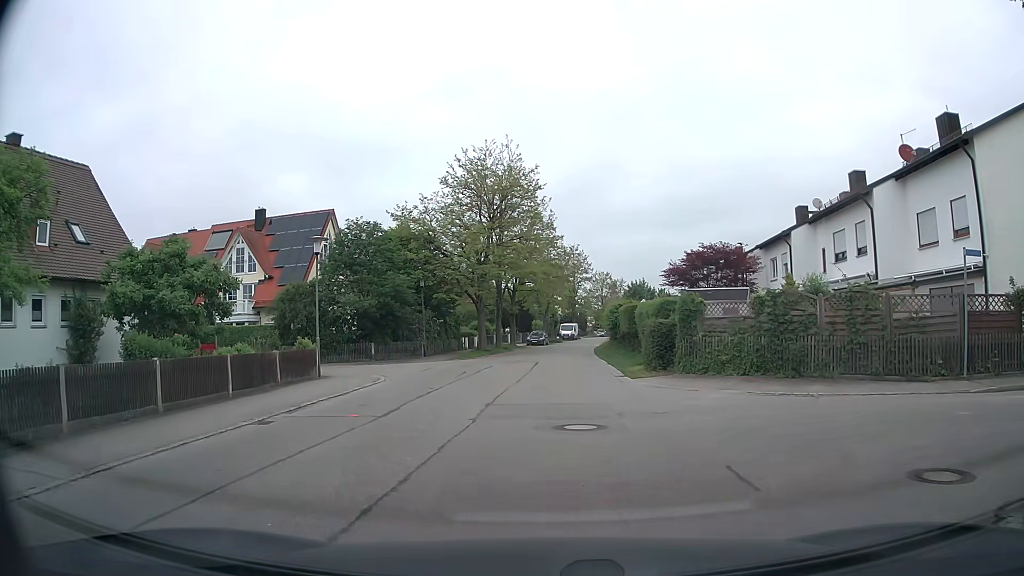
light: Day
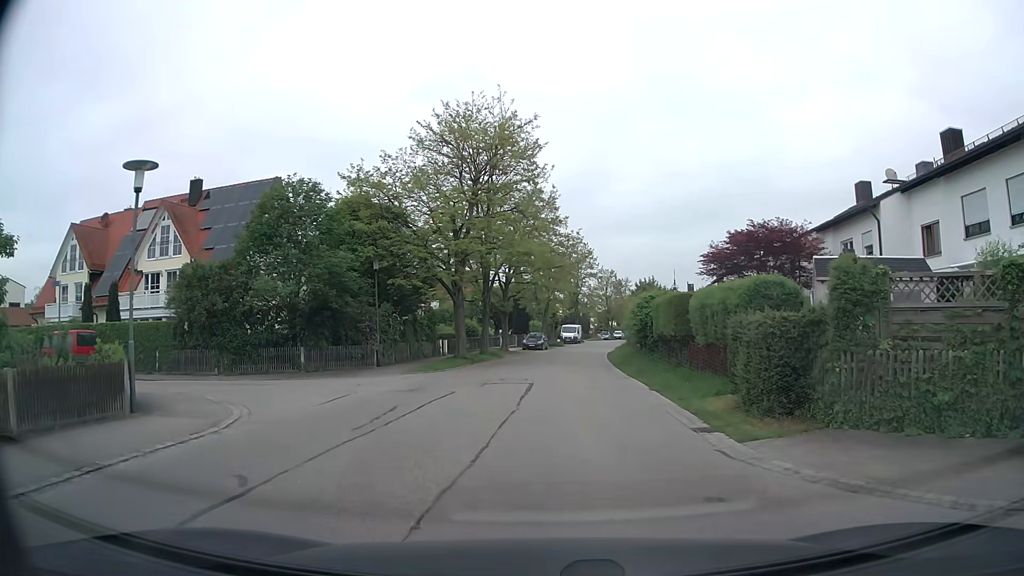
(0.0, +10.8) m; -1°
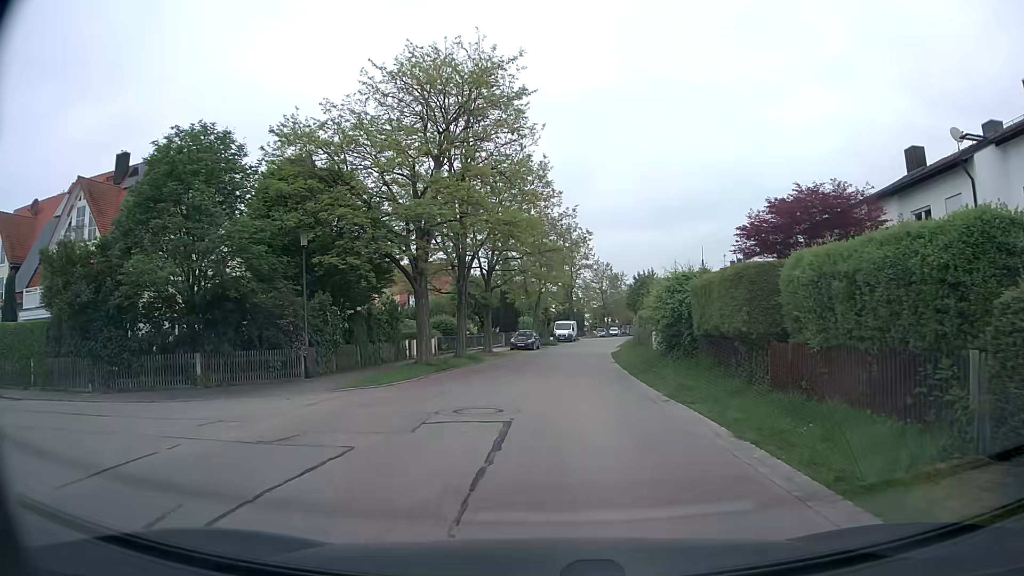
(+0.2, +7.8) m; +1°
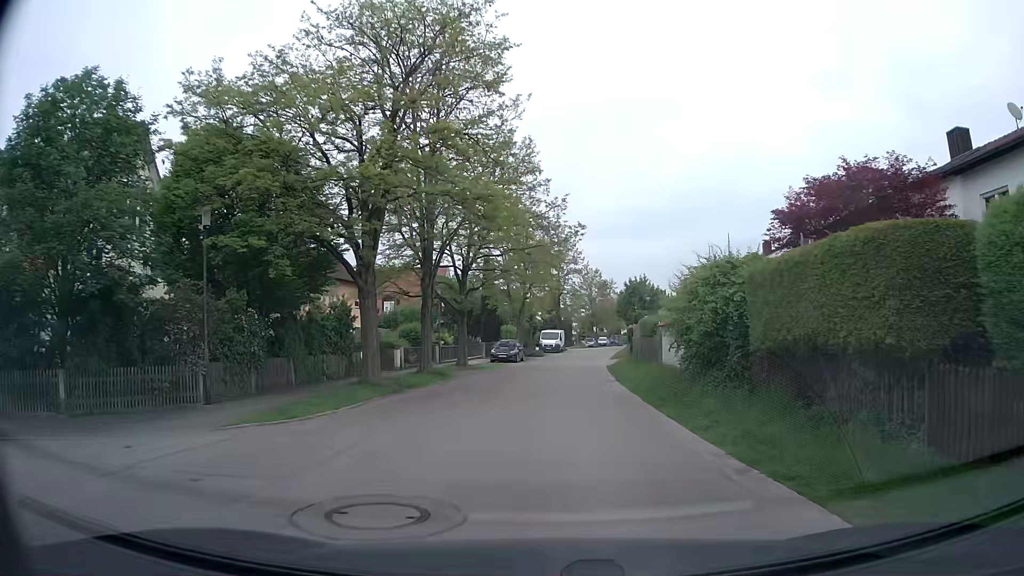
(+0.1, +5.7) m; +2°
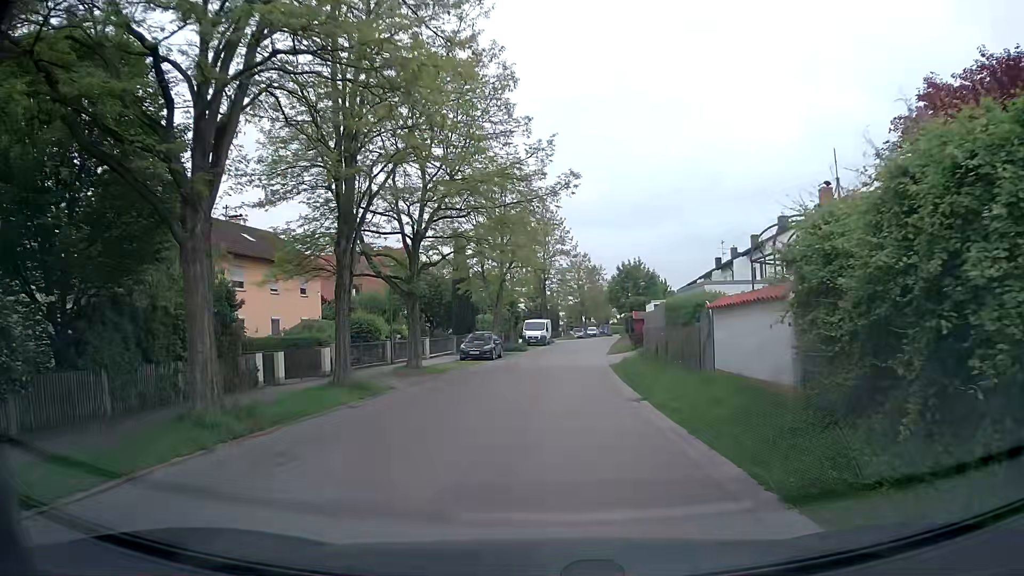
(+0.1, +8.9) m; +1°
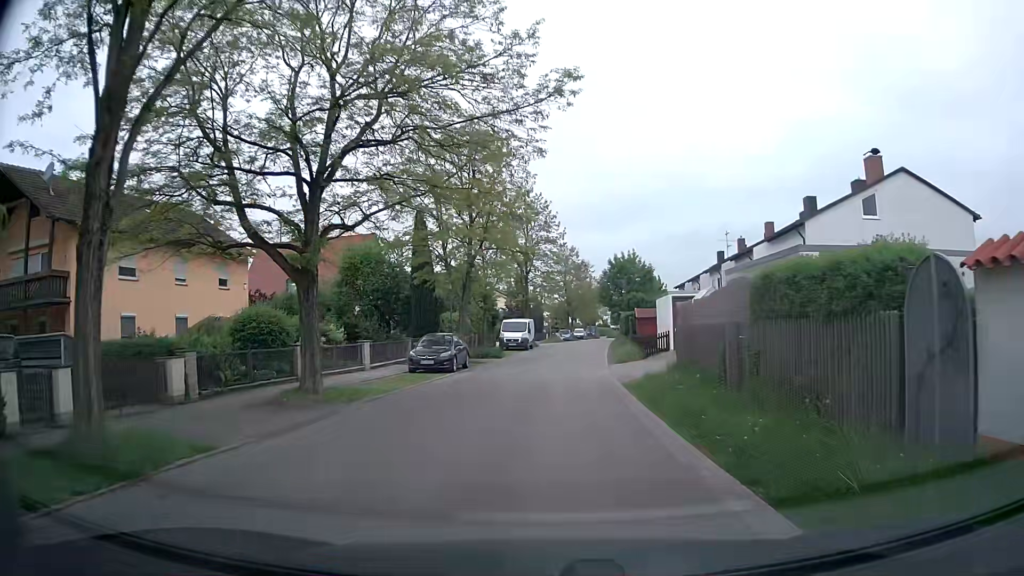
(+0.1, +9.6) m; +1°
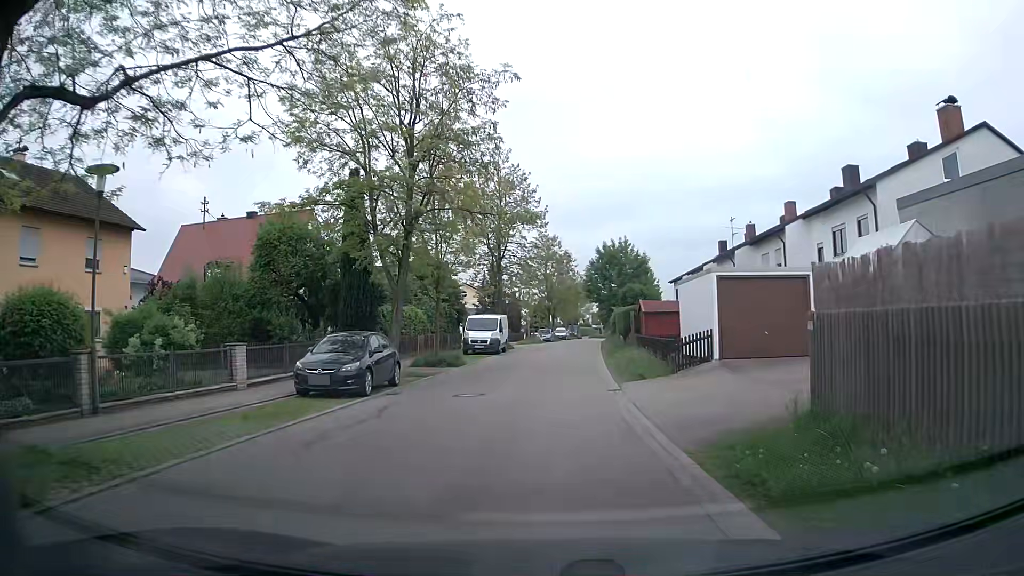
(+0.2, +10.2) m; +2°
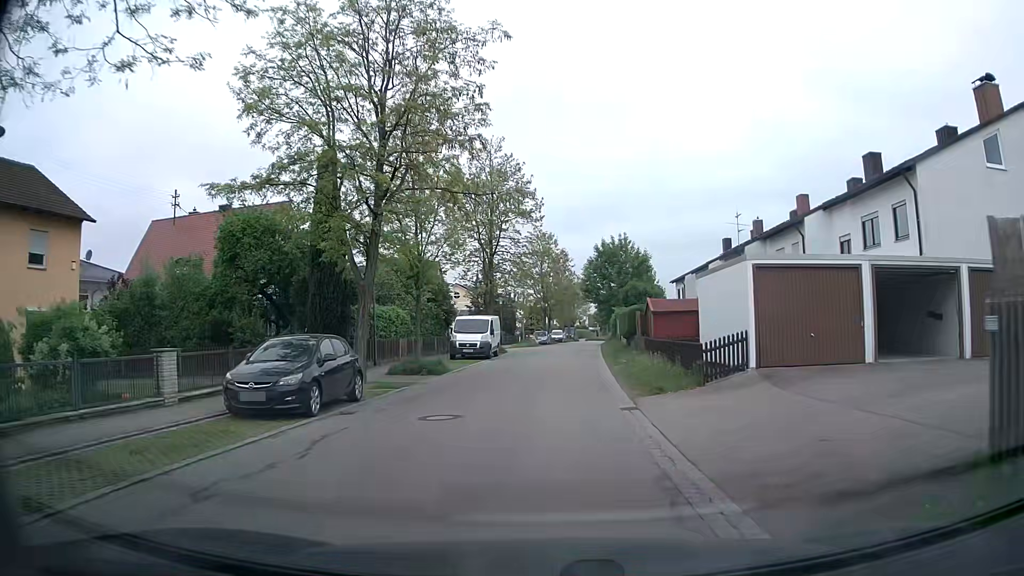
(0.0, +3.5) m; +1°
(0, +10) (0, +20) (+1, +30) (+1, +40) (+2, +50) (+2, +60) (+3, +70) (+4, +80) (+5, +90) (+6, +100) m
